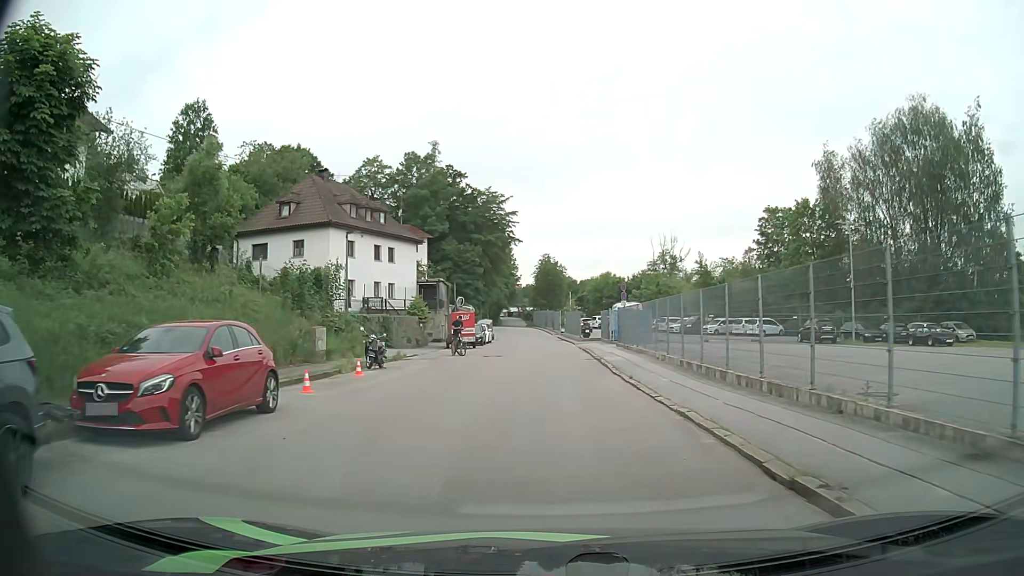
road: residential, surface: asphalt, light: Day
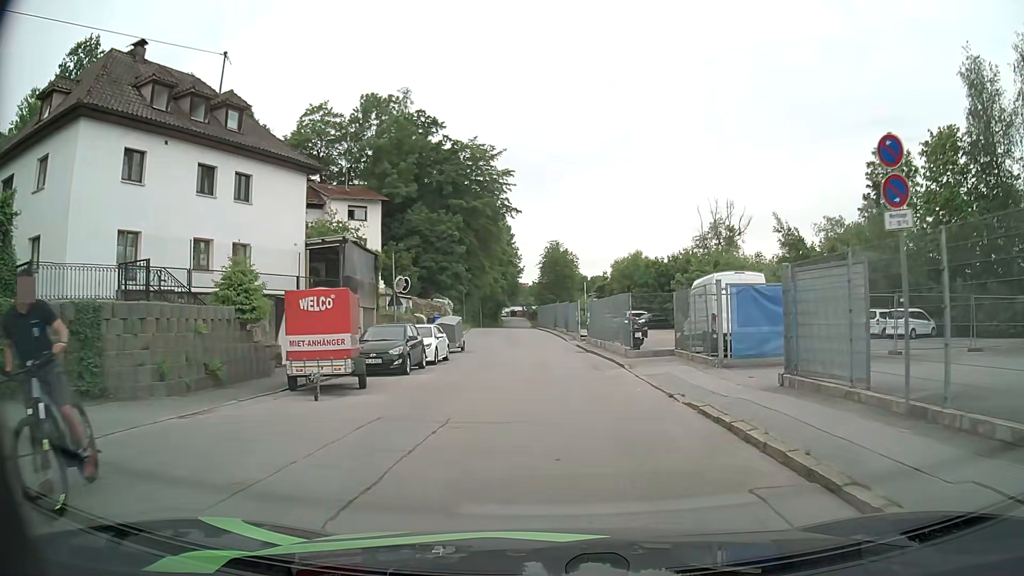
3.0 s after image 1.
(-0.2, +26.3) m; -1°
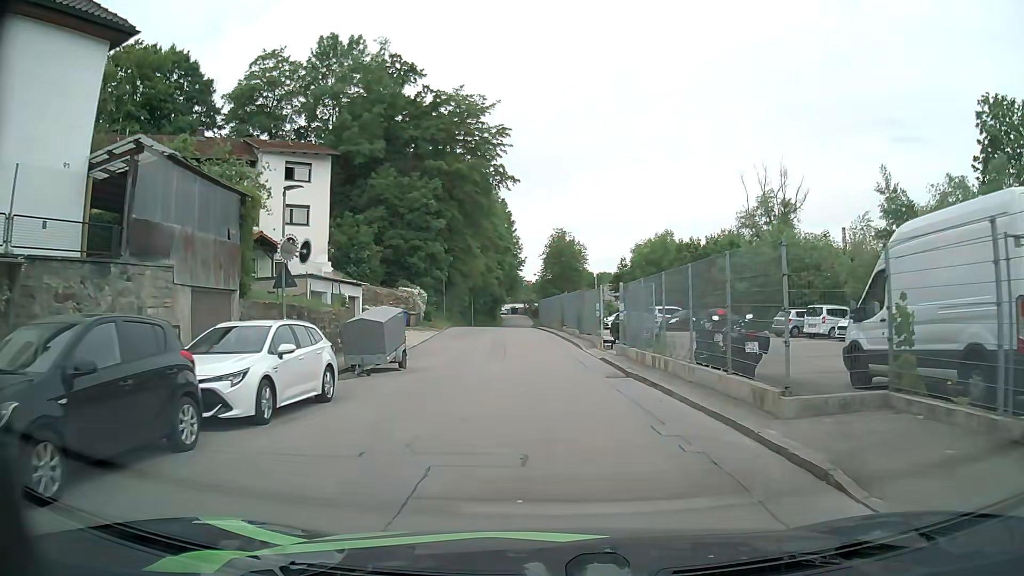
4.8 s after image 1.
(0.0, +14.9) m; 0°
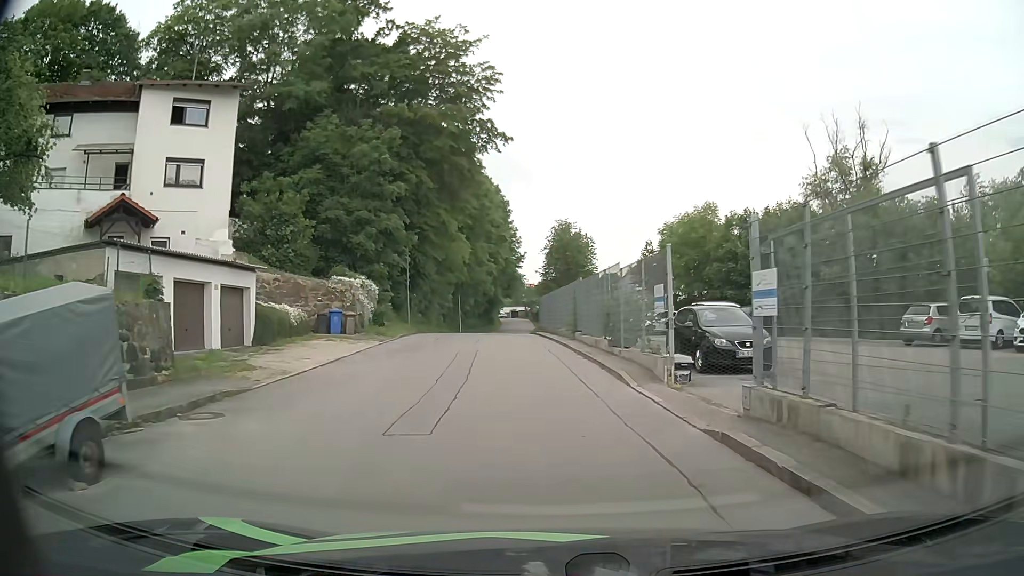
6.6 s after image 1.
(+0.1, +14.3) m; 0°
(0, +10) (-1, +20) (-1, +30) (-2, +40) (-3, +50) (-3, +60) (-3, +70) (-3, +80) (-3, +90) (-3, +100) m
